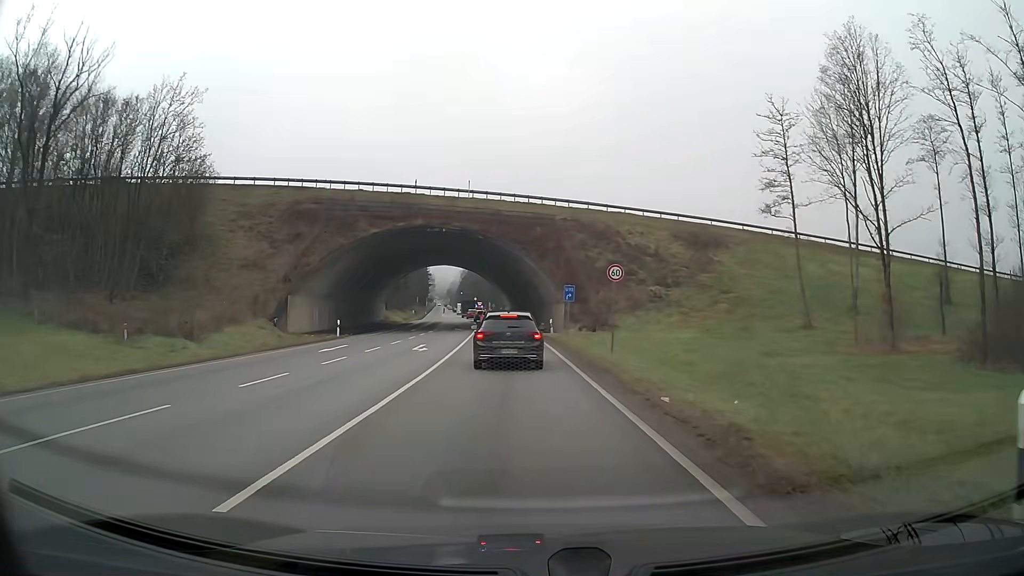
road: primary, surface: asphalt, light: Day
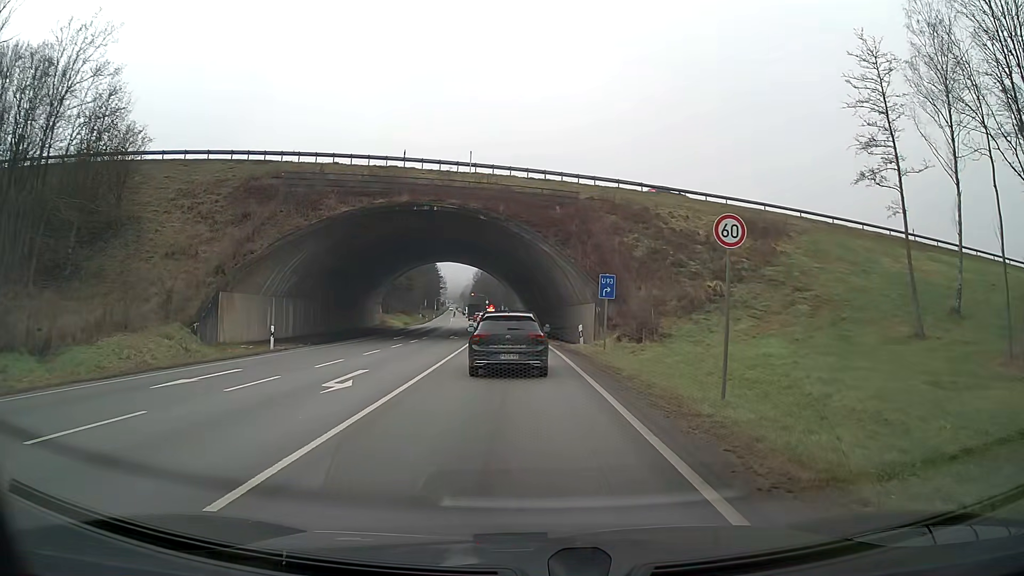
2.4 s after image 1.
(-0.1, +12.6) m; -1°
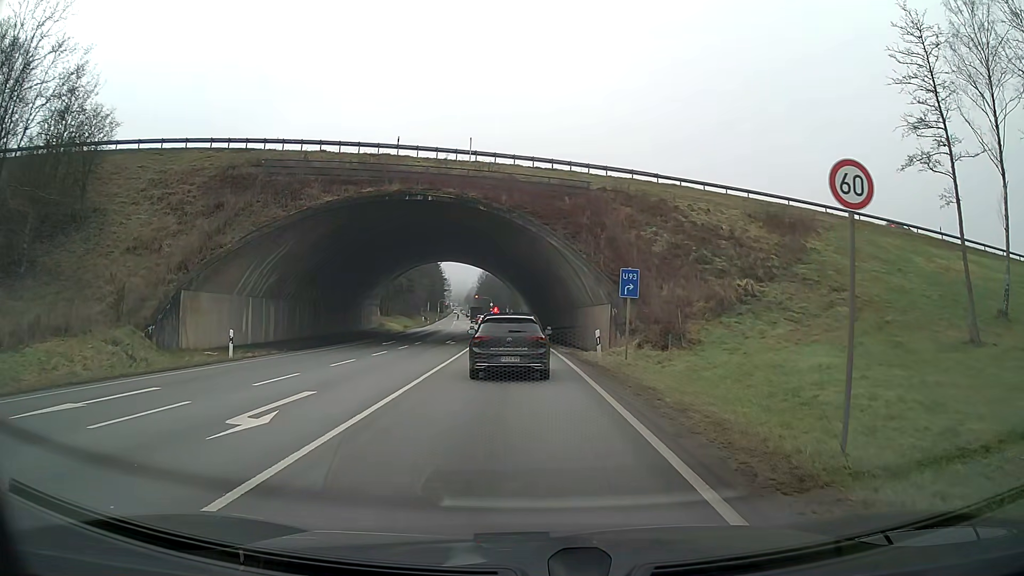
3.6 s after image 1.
(0.0, +4.6) m; -1°
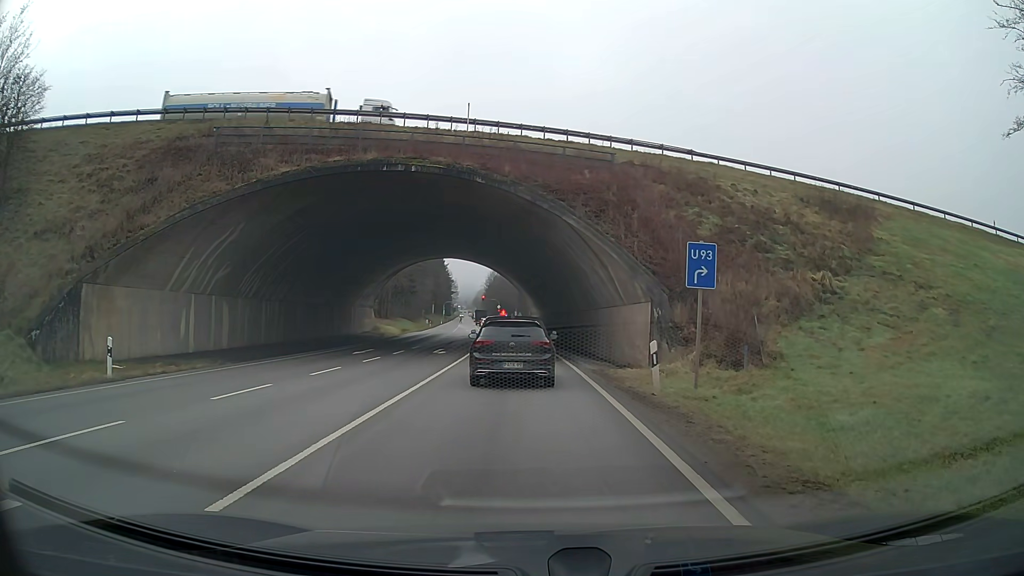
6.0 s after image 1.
(0.0, +8.2) m; 0°
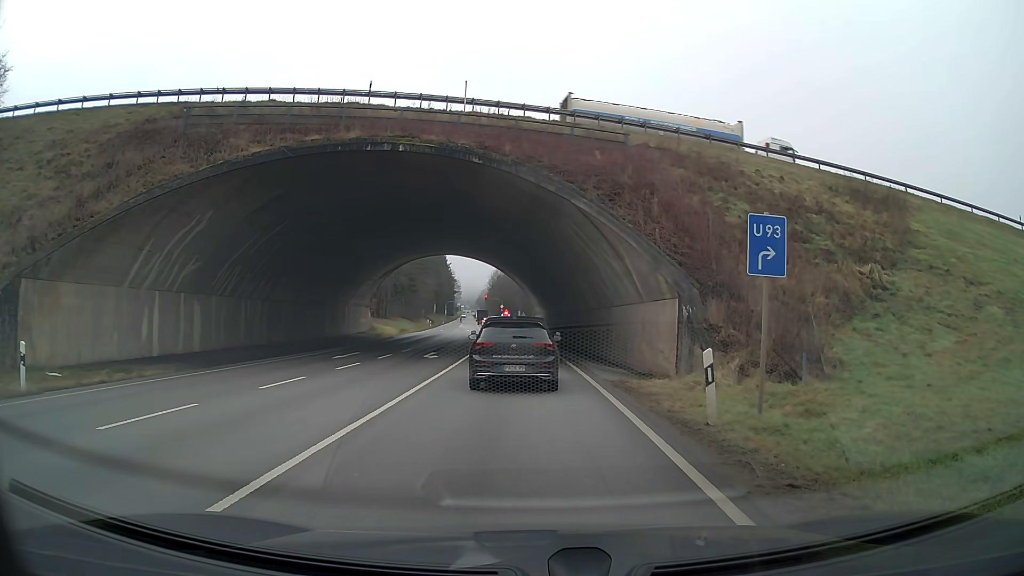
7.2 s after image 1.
(0.0, +3.7) m; 0°
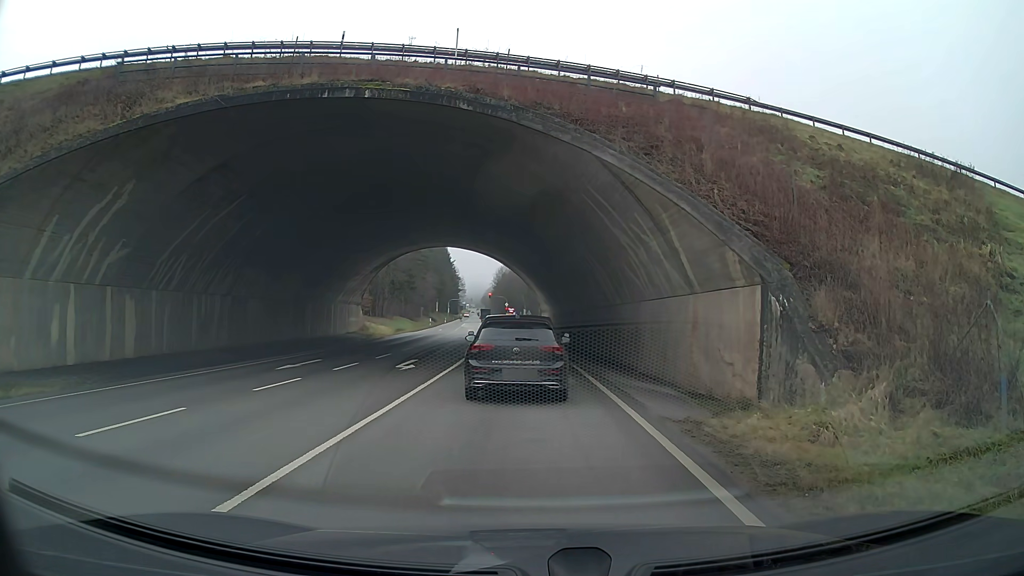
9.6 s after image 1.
(-0.1, +6.5) m; -1°
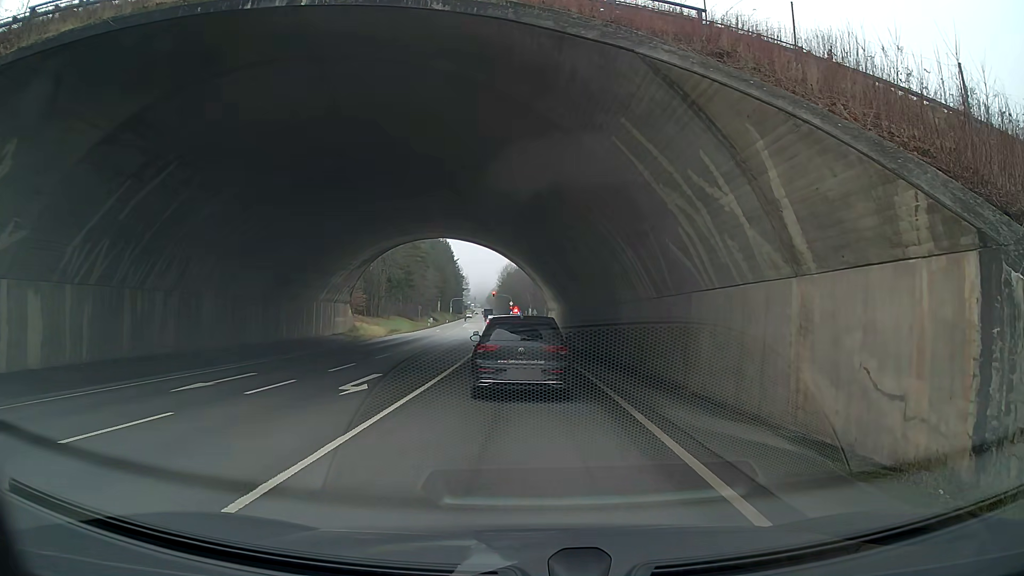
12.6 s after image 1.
(0.0, +6.5) m; 0°
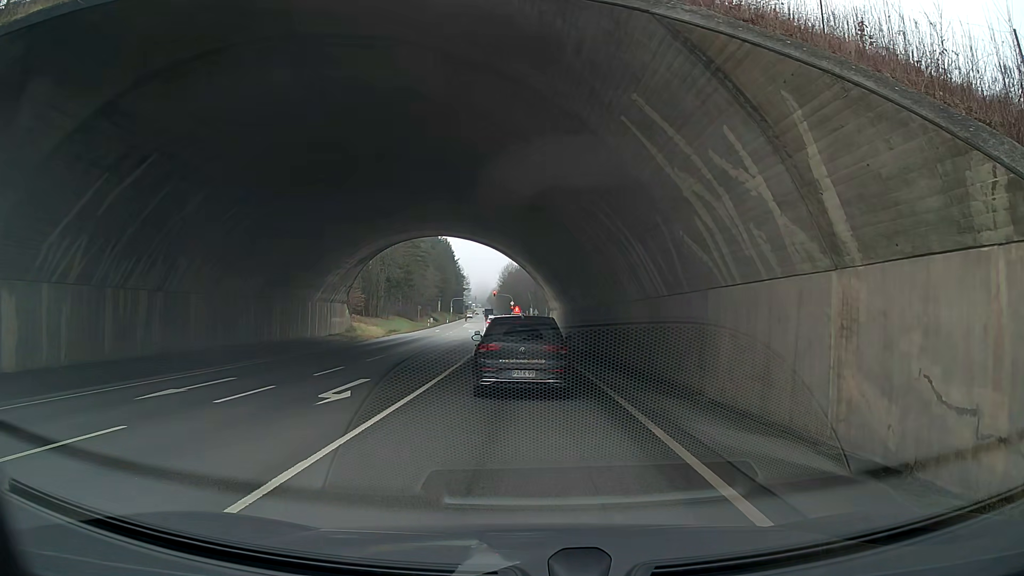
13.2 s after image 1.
(0.0, +1.5) m; 0°
